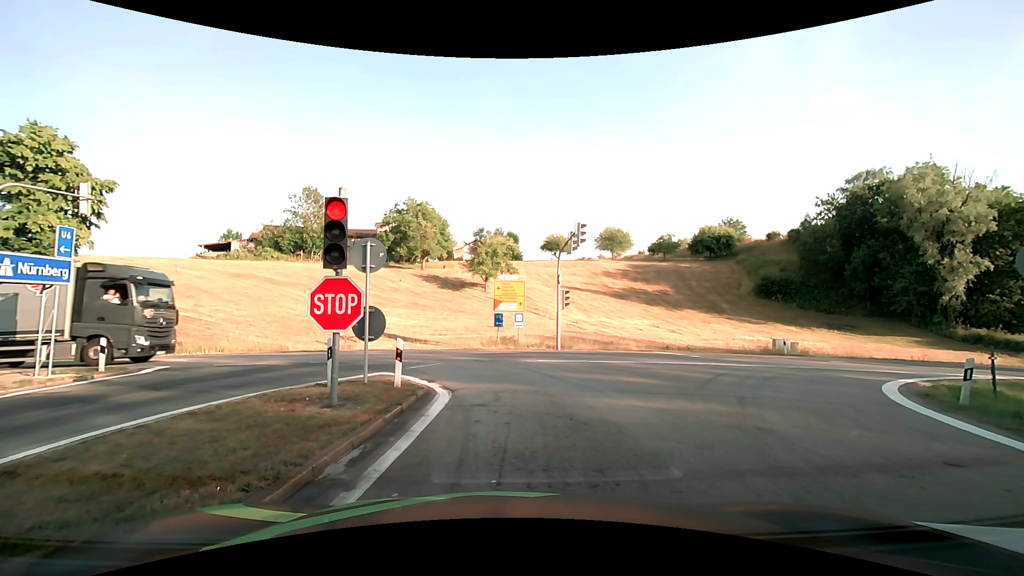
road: motorway_link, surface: asphalt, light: Day
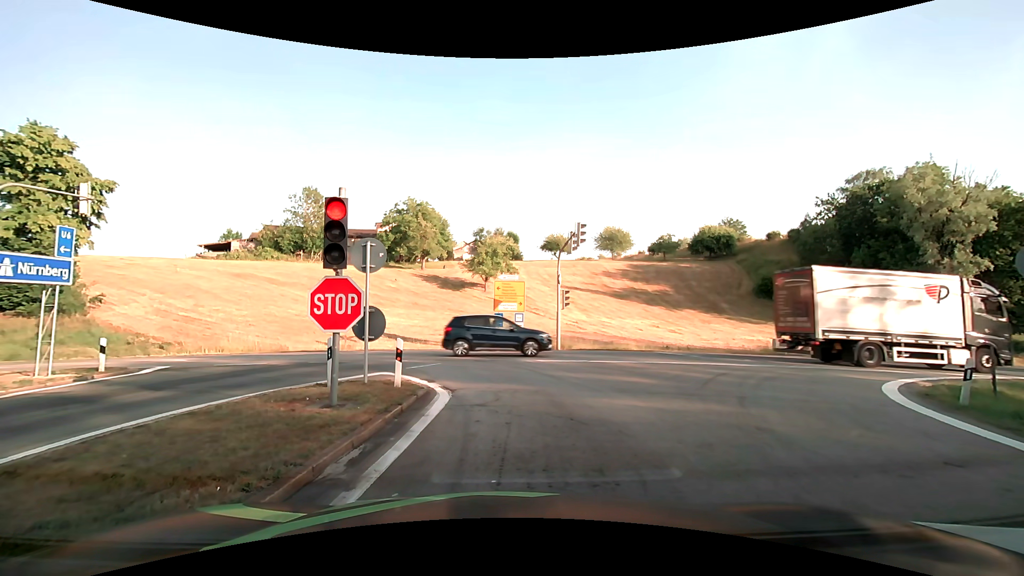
(0.0, 0.0) m; 0°
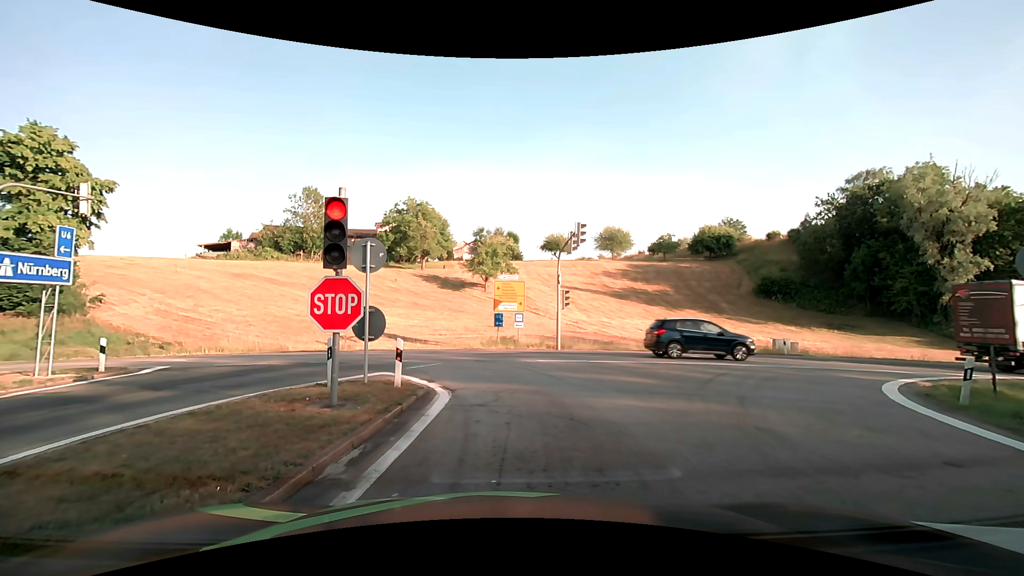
(0.0, 0.0) m; 0°
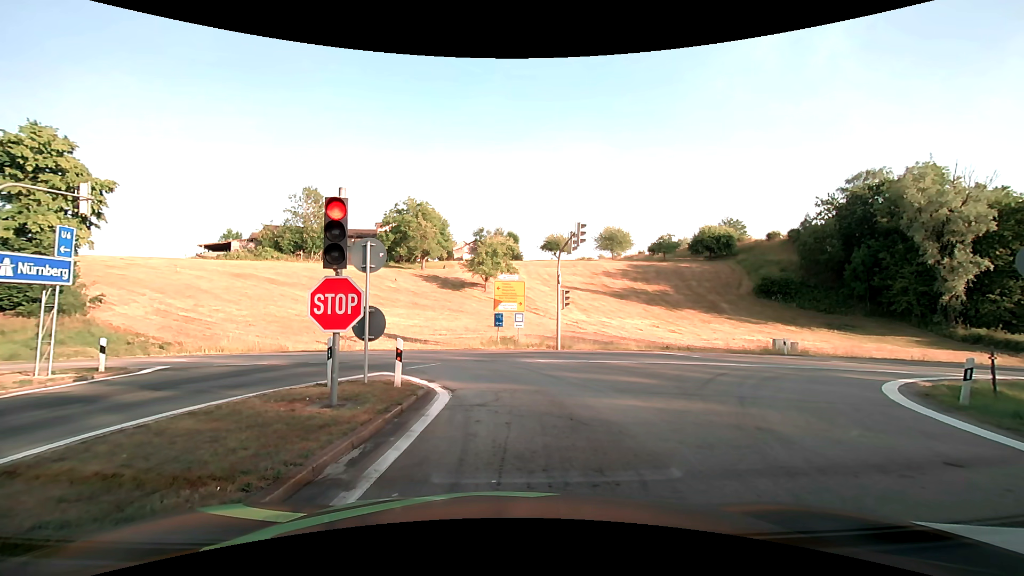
(0.0, 0.0) m; 0°
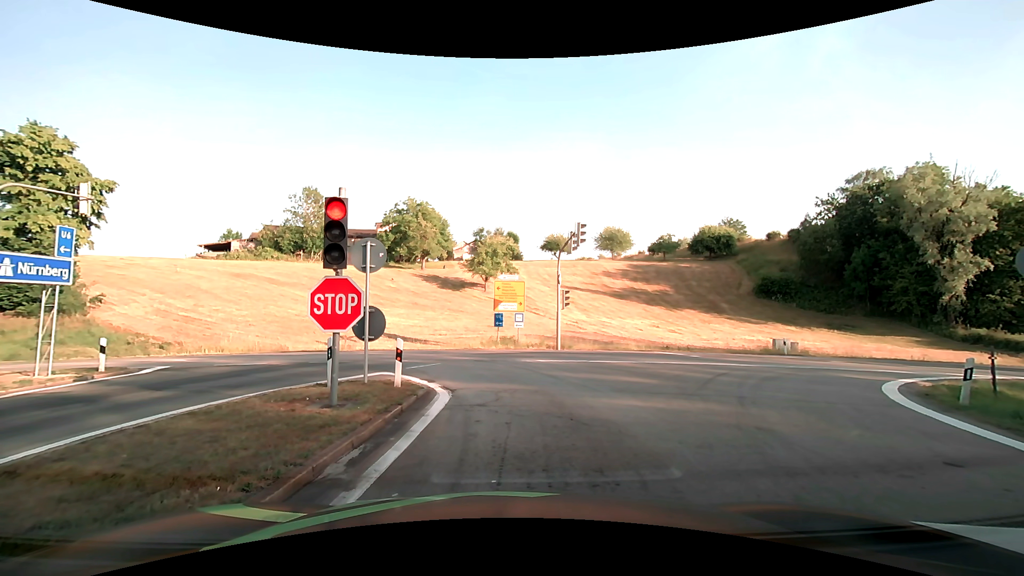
(0.0, 0.0) m; 0°
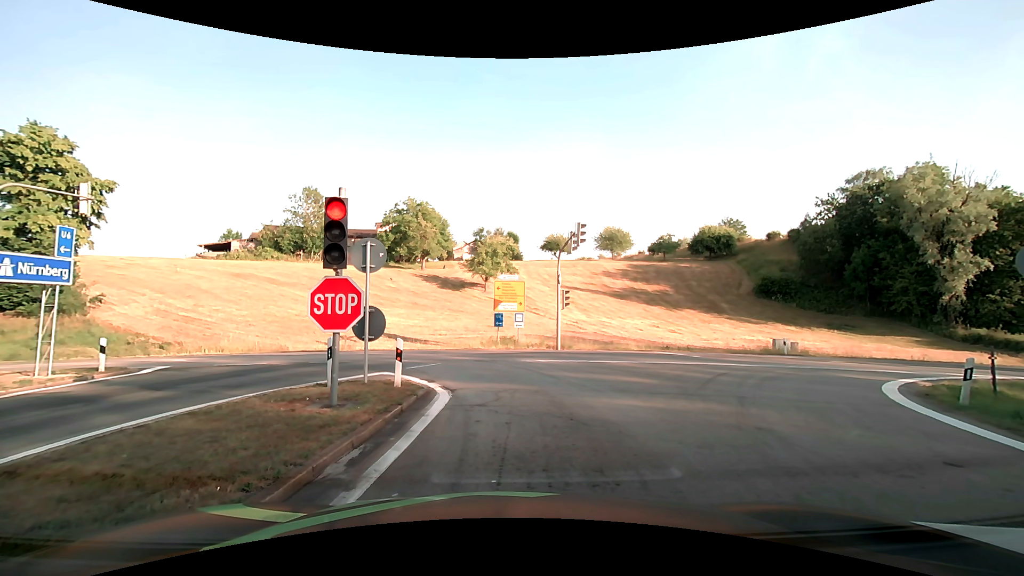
(0.0, 0.0) m; 0°
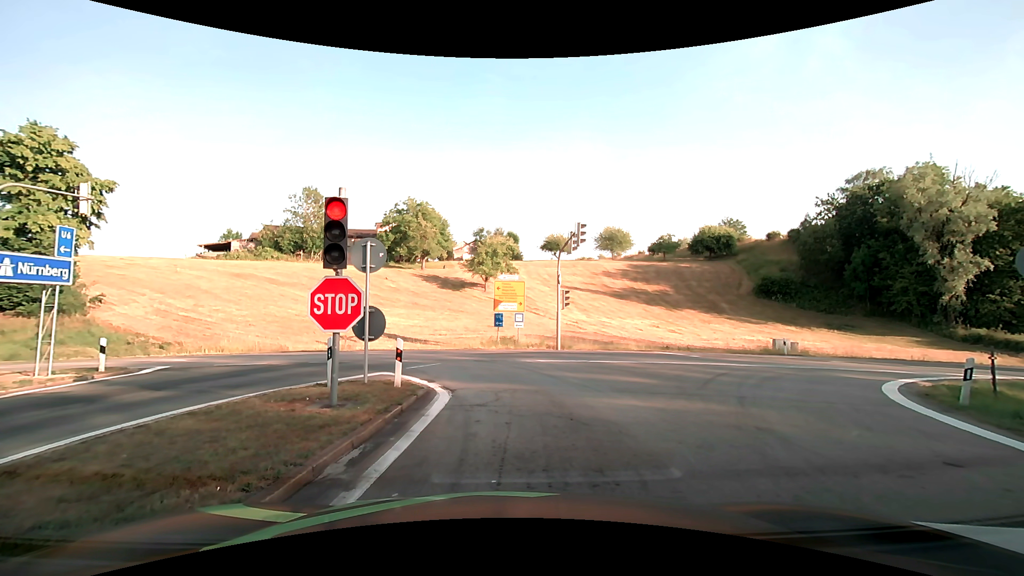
(0.0, 0.0) m; 0°
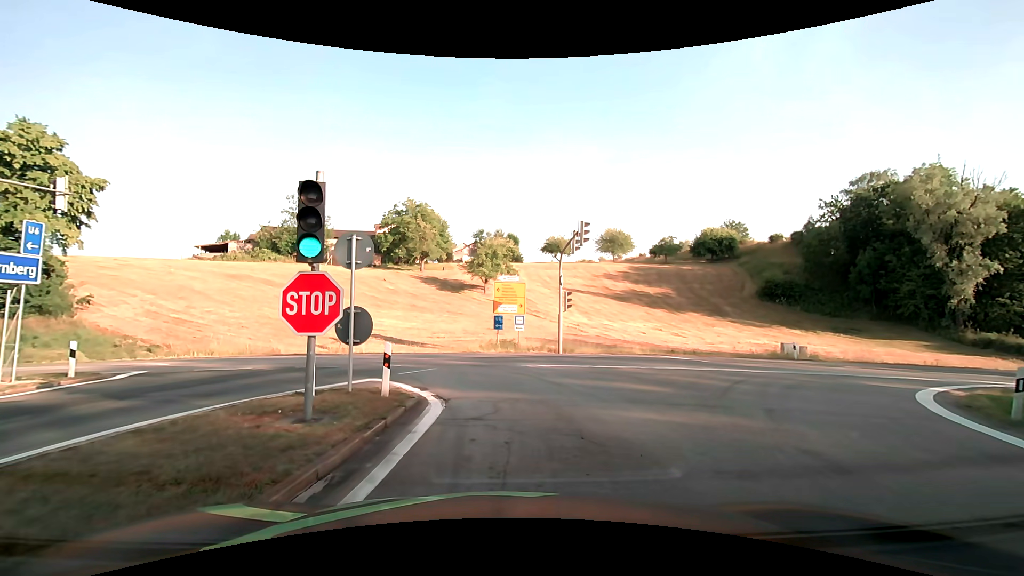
(0.0, +1.1) m; 0°
(0, +10) (-3, +19) (-11, +25) (-21, +27) (-31, +27) (-41, +27) (-51, +27) (-61, +28) (-71, +28) (-81, +29) m
